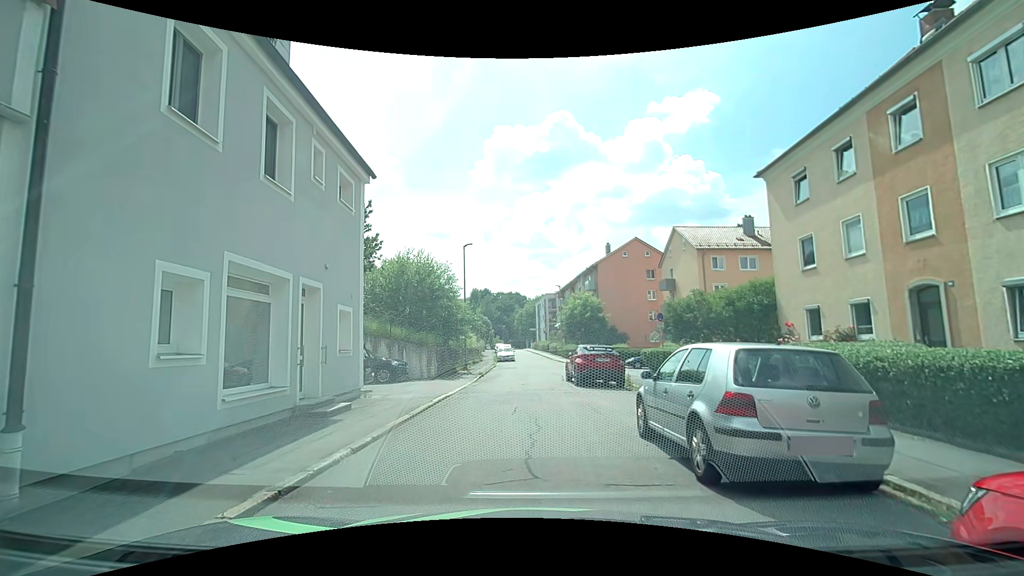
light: Day
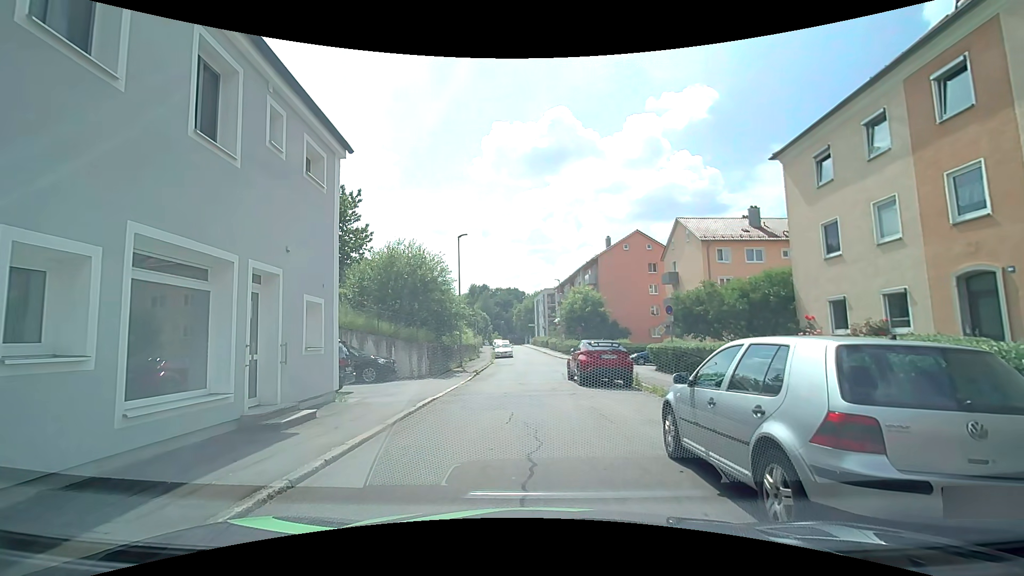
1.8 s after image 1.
(0.0, +1.7) m; 0°
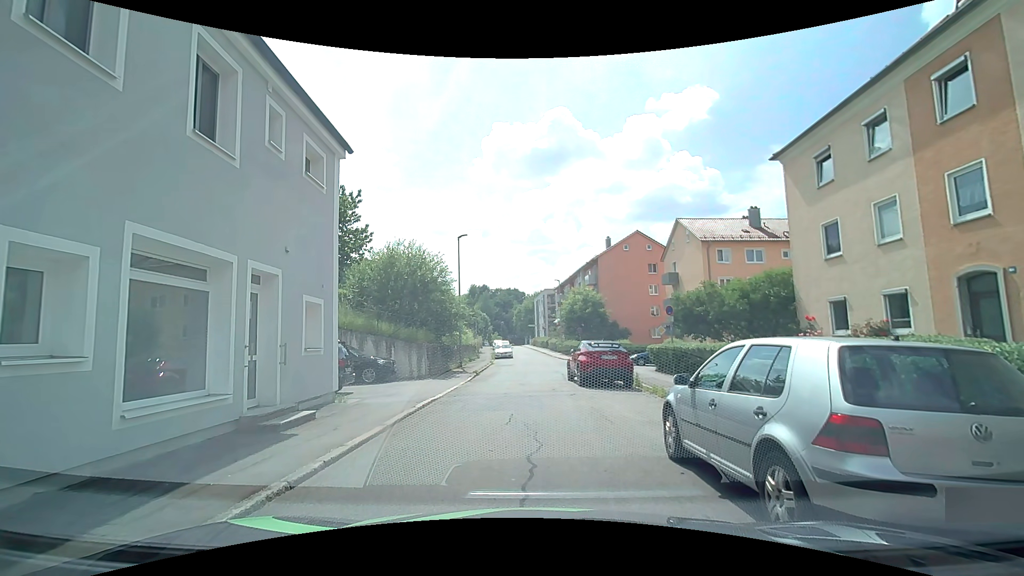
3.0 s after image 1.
(0.0, +0.1) m; 0°
